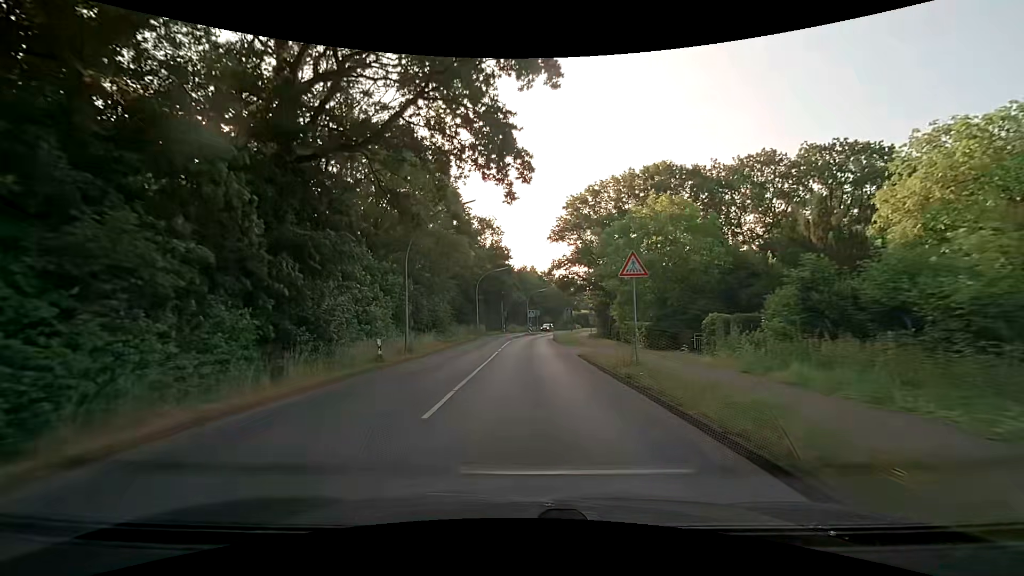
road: secondary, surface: asphalt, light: Day
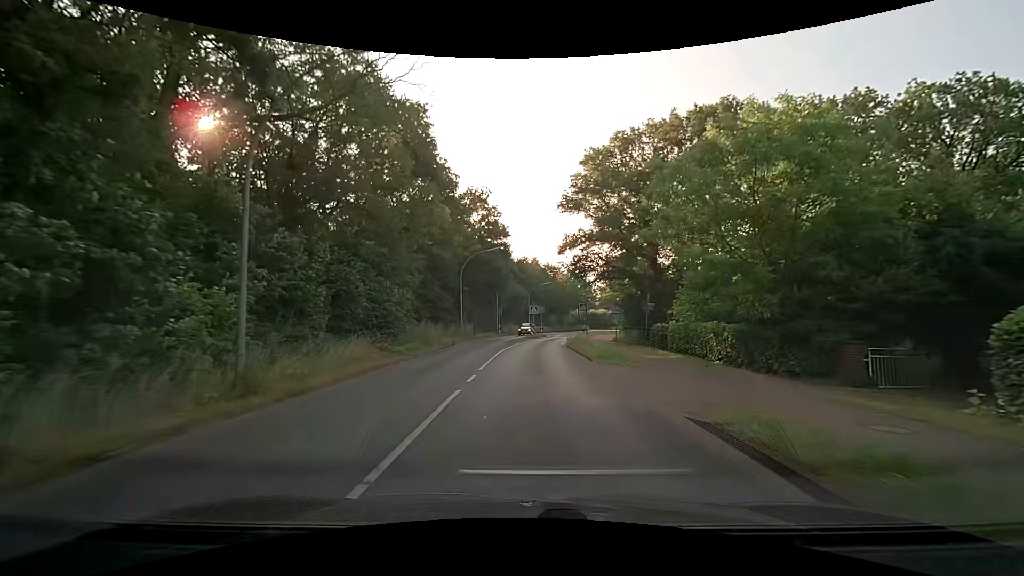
(-0.1, +15.3) m; -1°
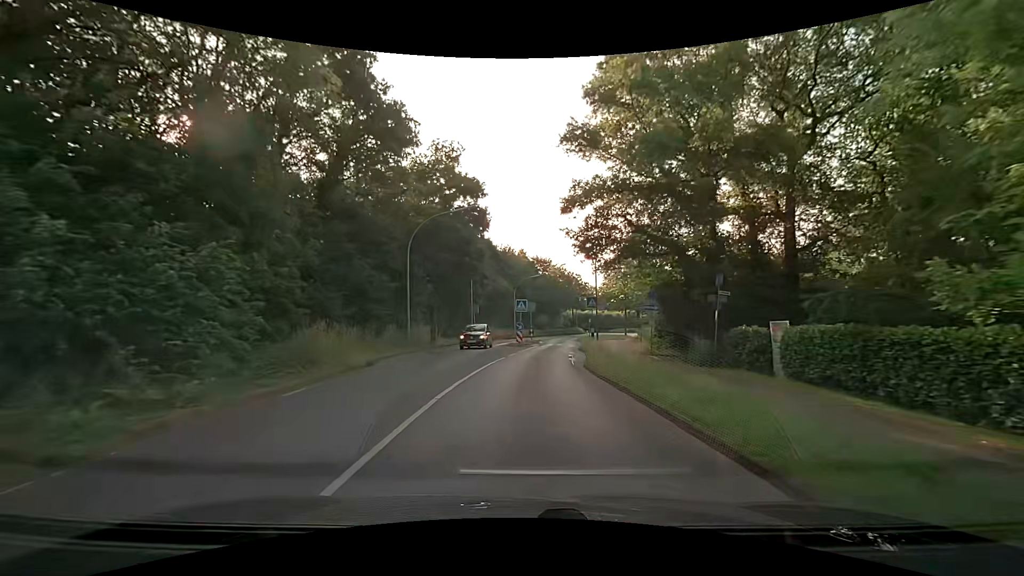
(+0.2, +15.3) m; +2°
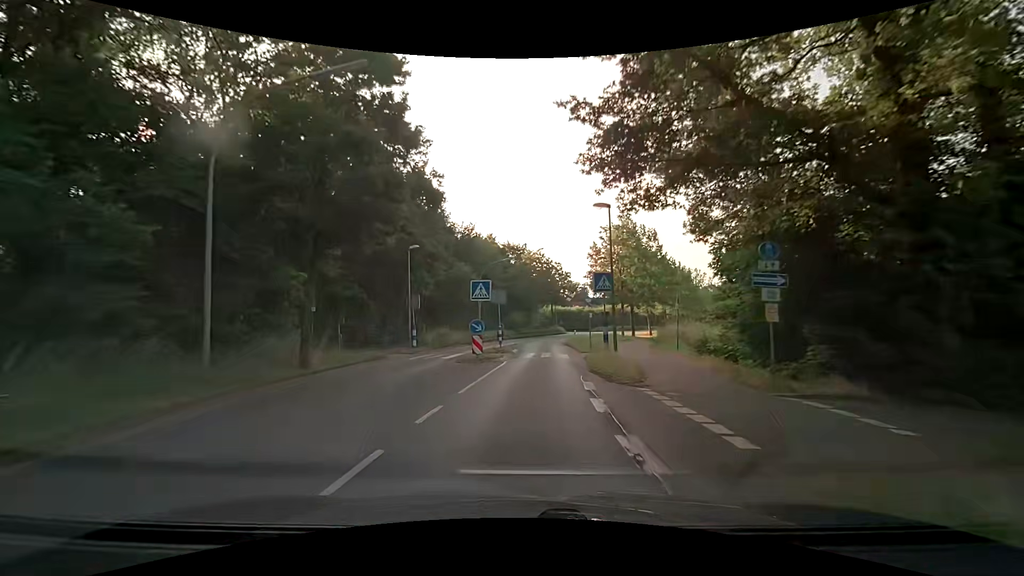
(+0.3, +15.3) m; +3°
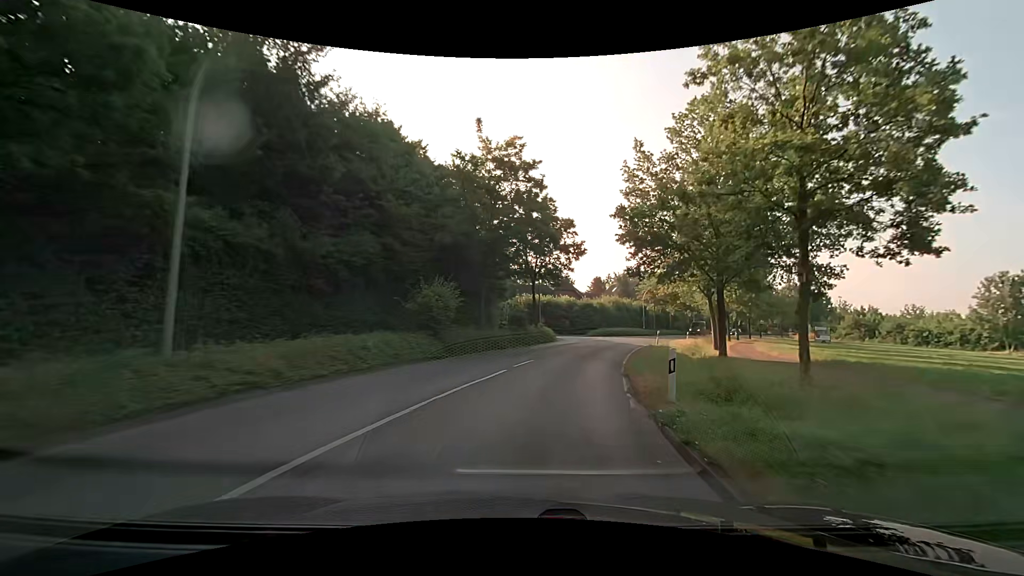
(+1.5, +38.0) m; +3°
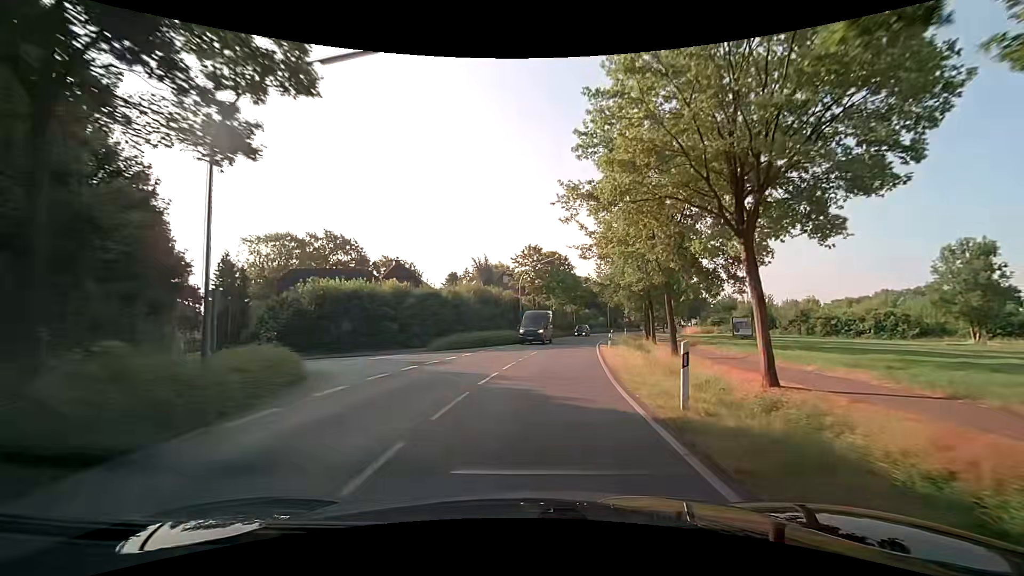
(+4.3, +29.9) m; +15°
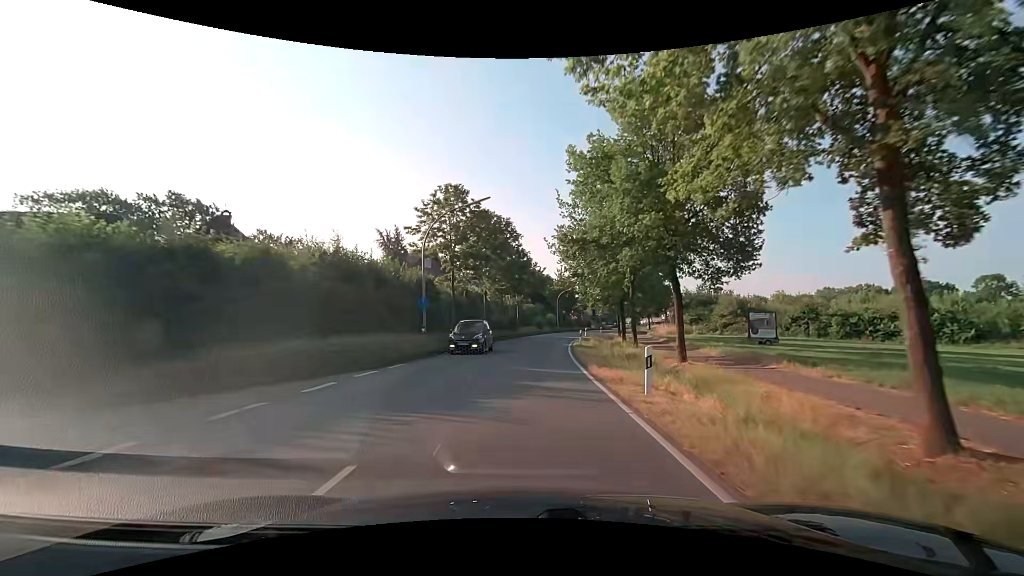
(+1.8, +22.7) m; +8°
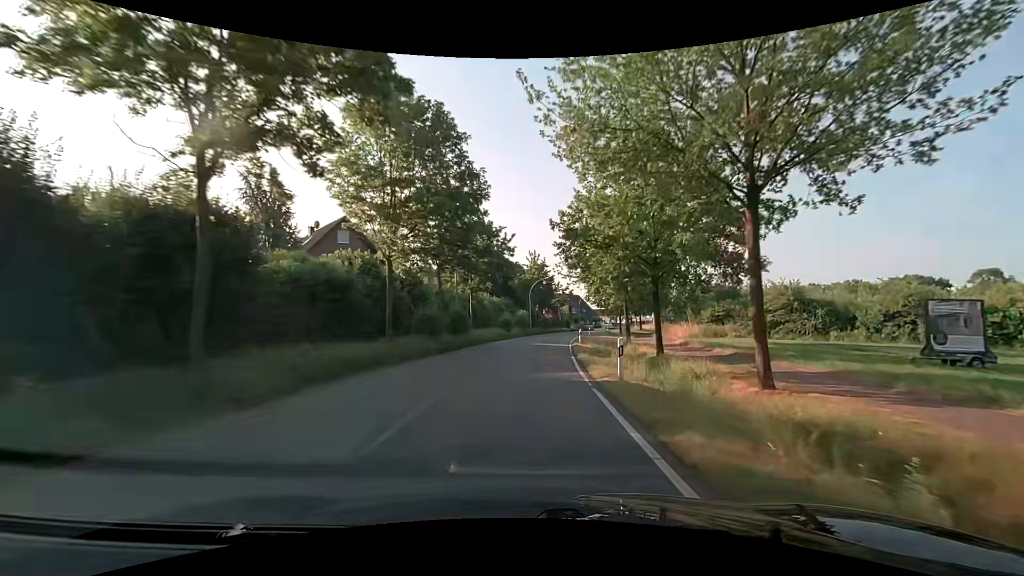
(+0.8, +22.9) m; +4°
(0, +10) (+1, +20) (+1, +30) (+2, +40) (+3, +50) (+5, +60) (+7, +70) (+9, +79) (+12, +89) (+15, +98) m
